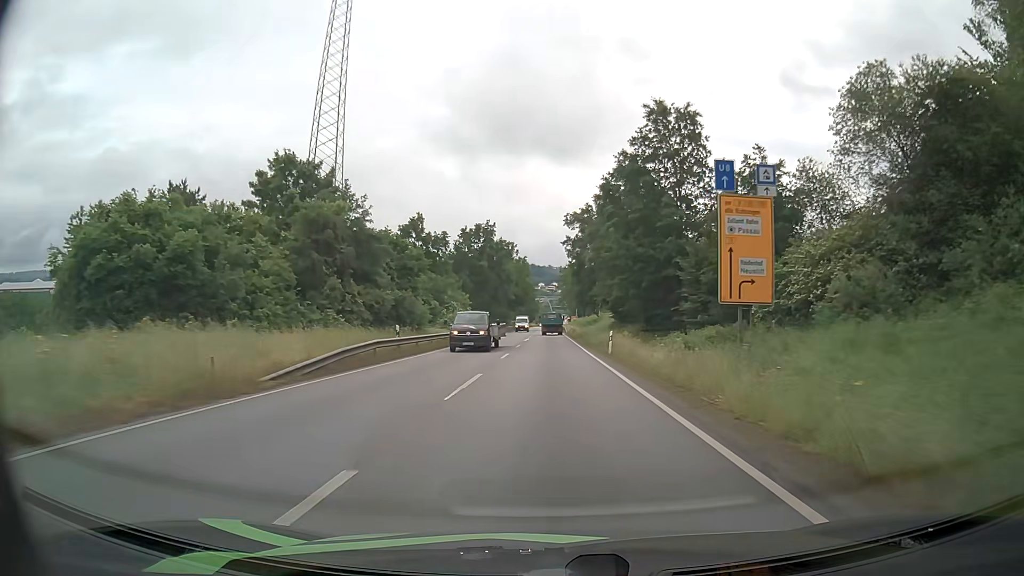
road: primary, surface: asphalt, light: Day
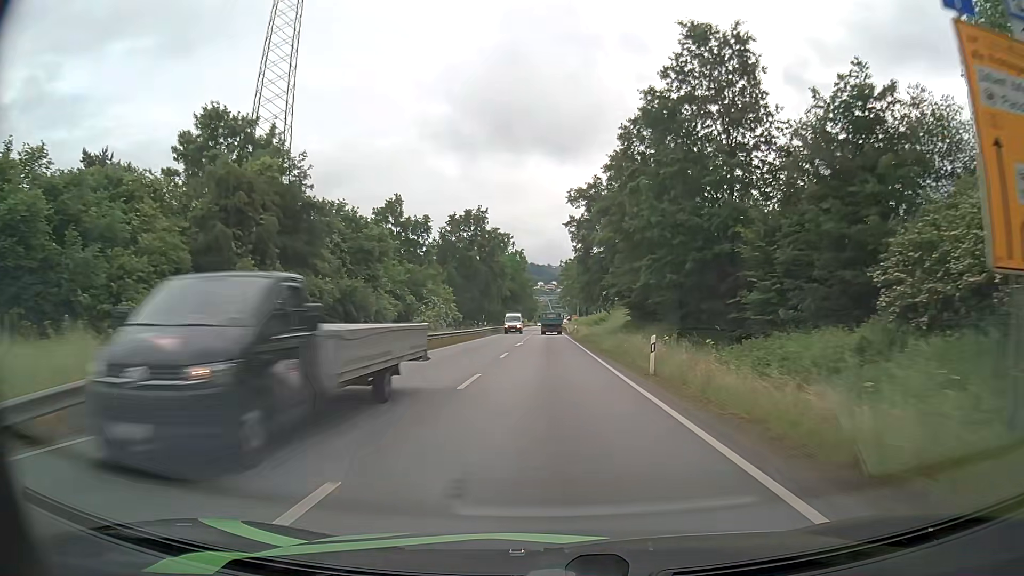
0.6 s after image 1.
(-0.1, +12.2) m; 0°
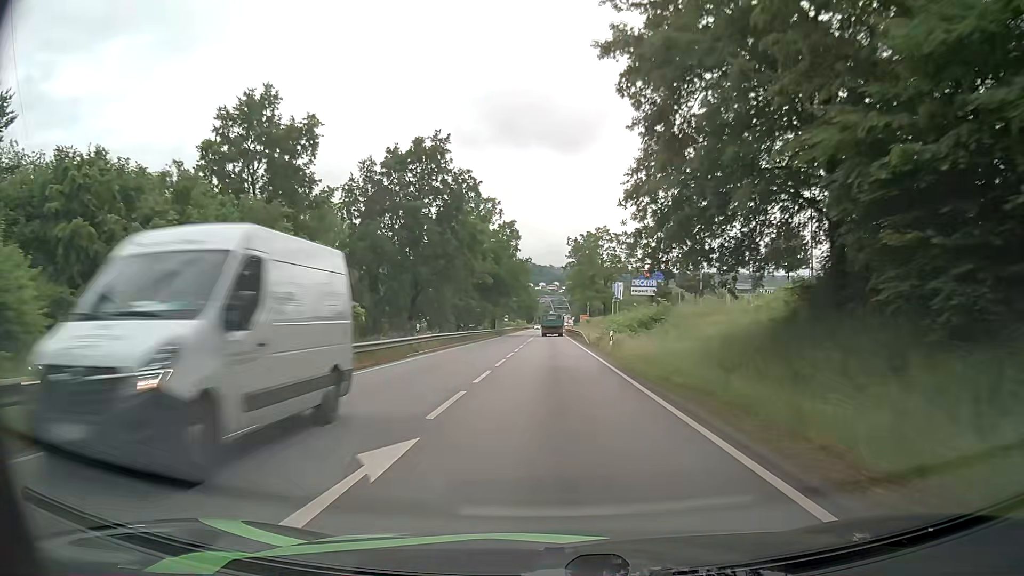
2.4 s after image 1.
(-0.2, +36.0) m; -1°
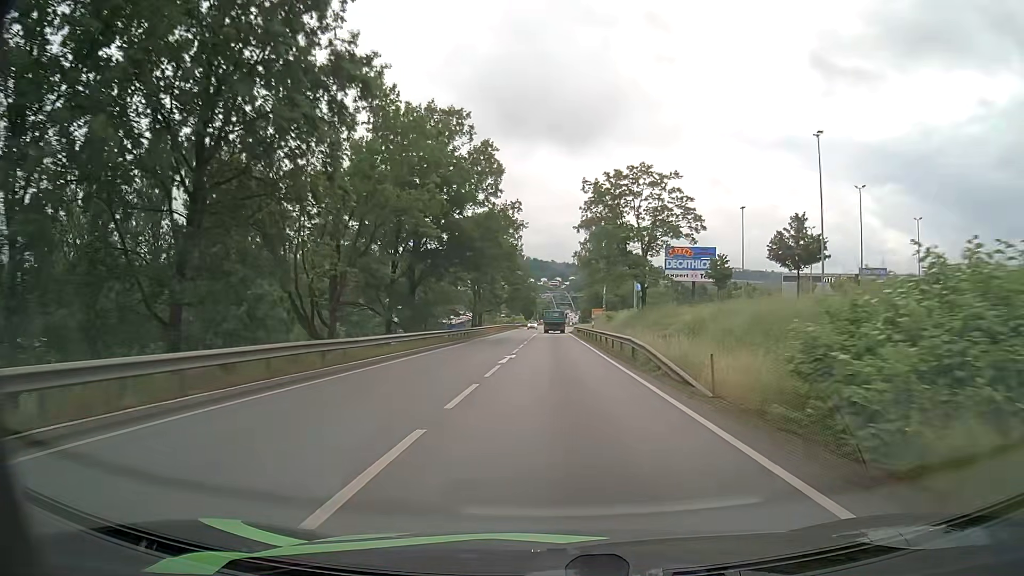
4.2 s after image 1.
(+0.1, +35.0) m; 0°
